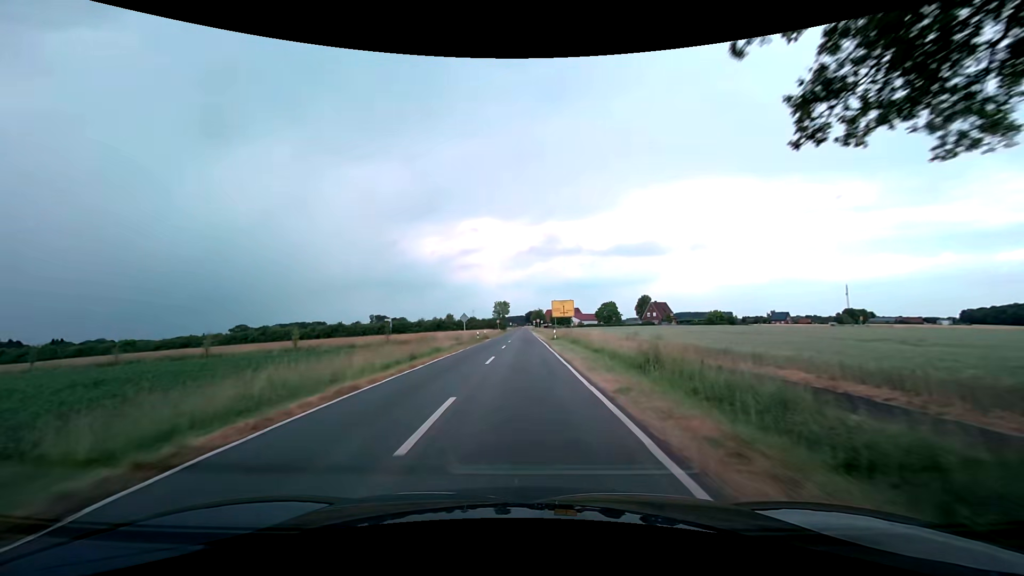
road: secondary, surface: asphalt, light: Day
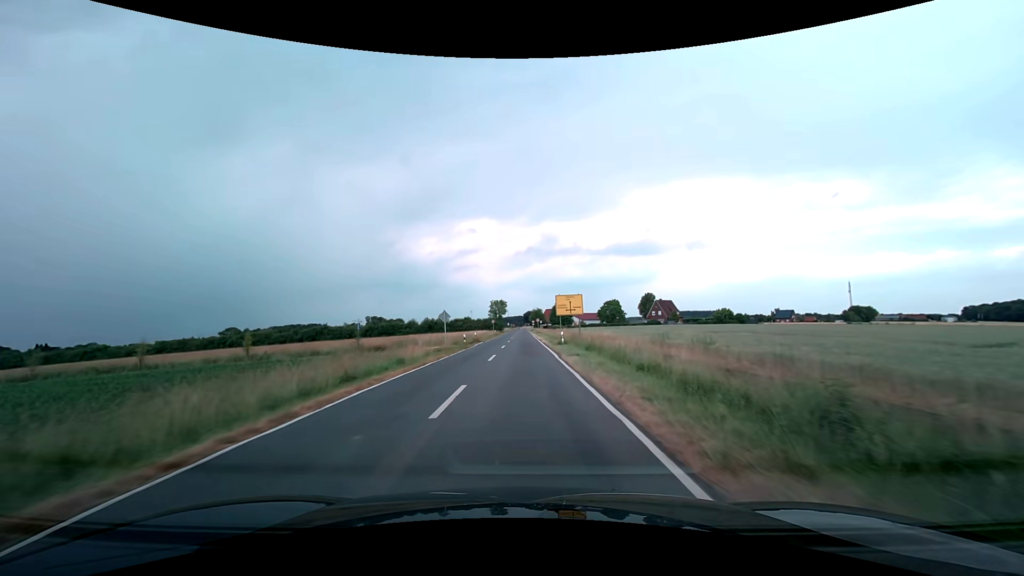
(0.0, +10.0) m; 0°
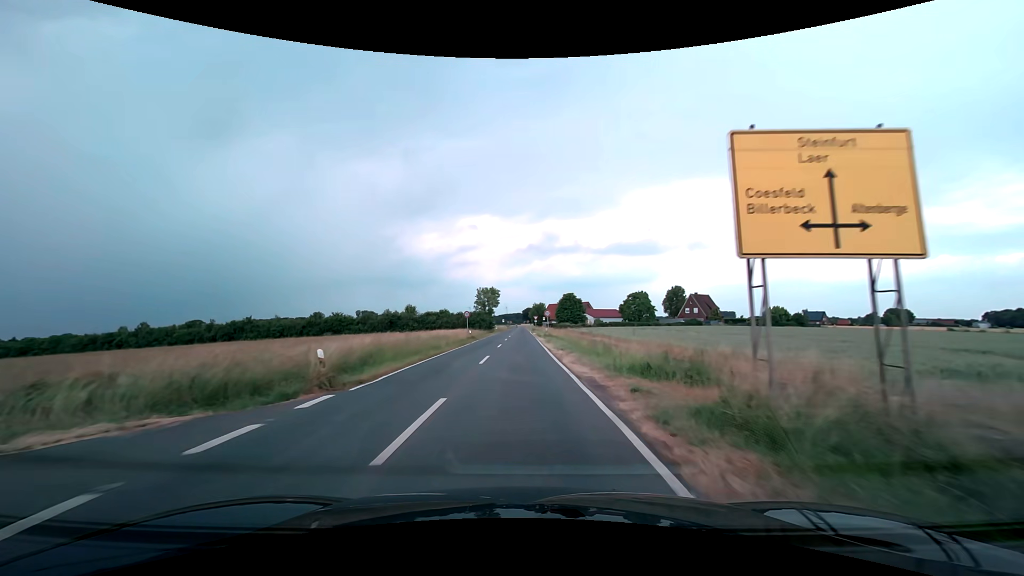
(-0.1, +38.3) m; 0°
(0, +10) (0, +20) (0, +30) (0, +40) (0, +50) (0, +60) (0, +70) (0, +80) (0, +90) (0, +100) m
